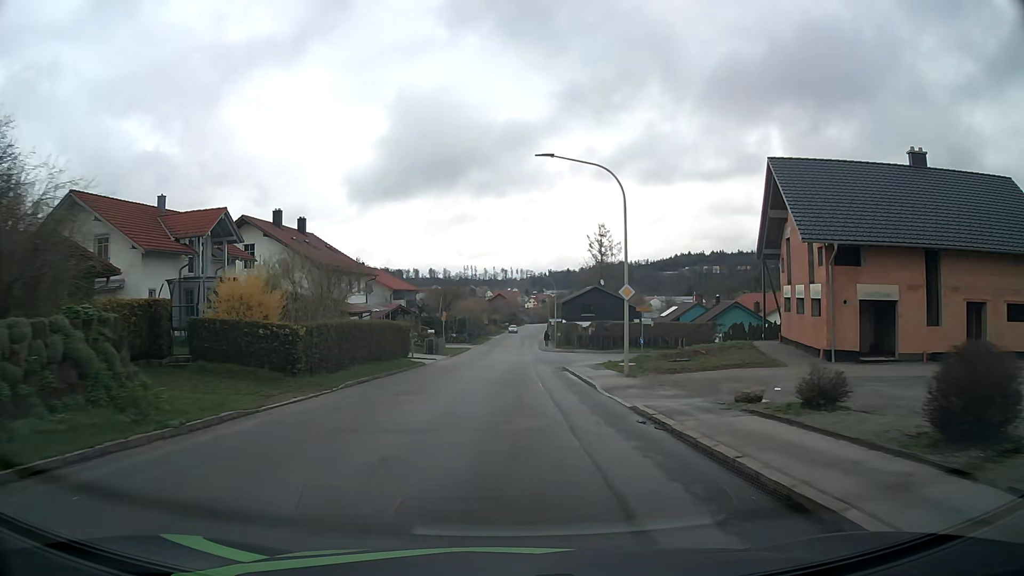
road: tertiary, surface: asphalt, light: Day
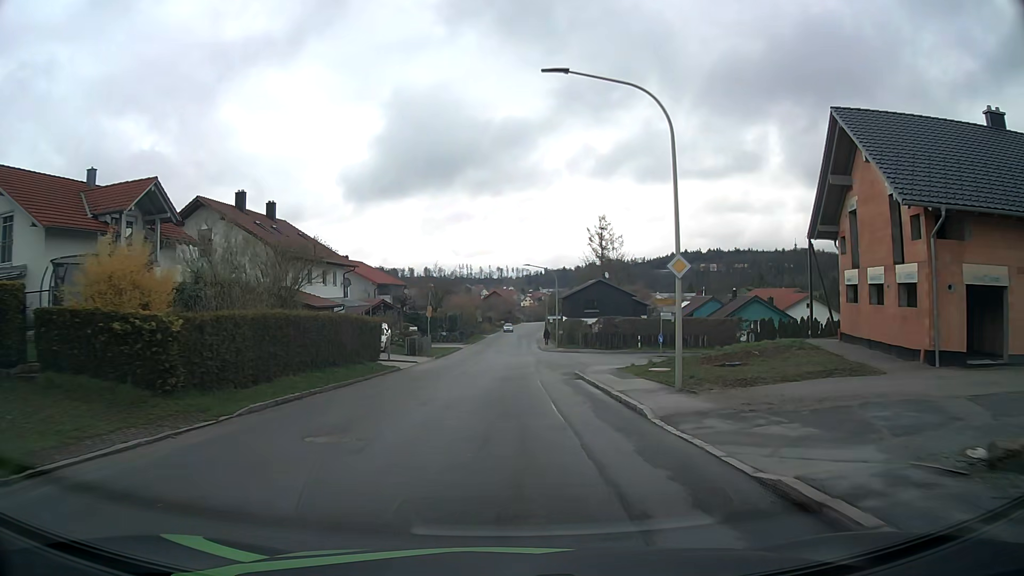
(0.0, +7.3) m; +1°
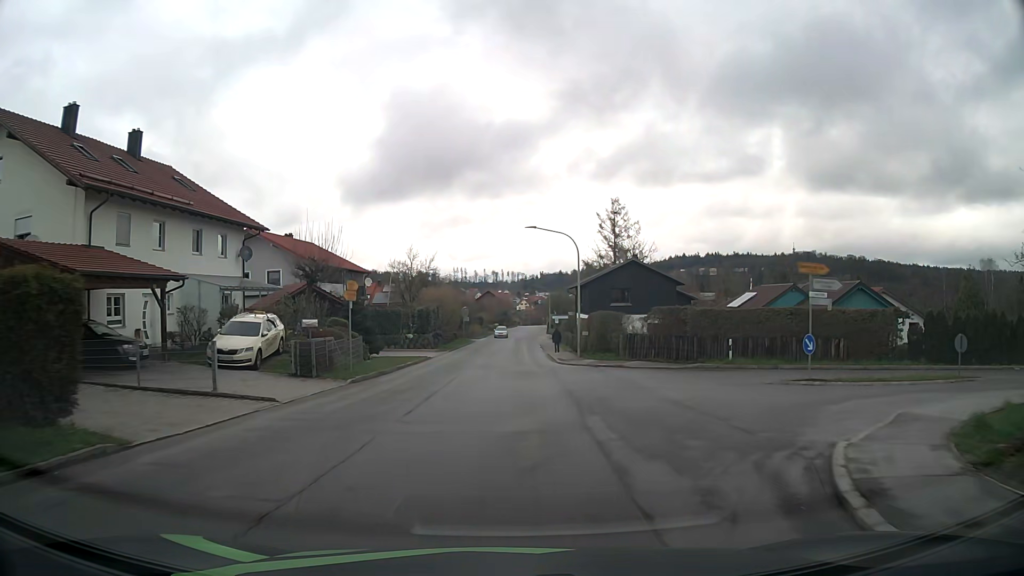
(+0.1, +21.6) m; 0°
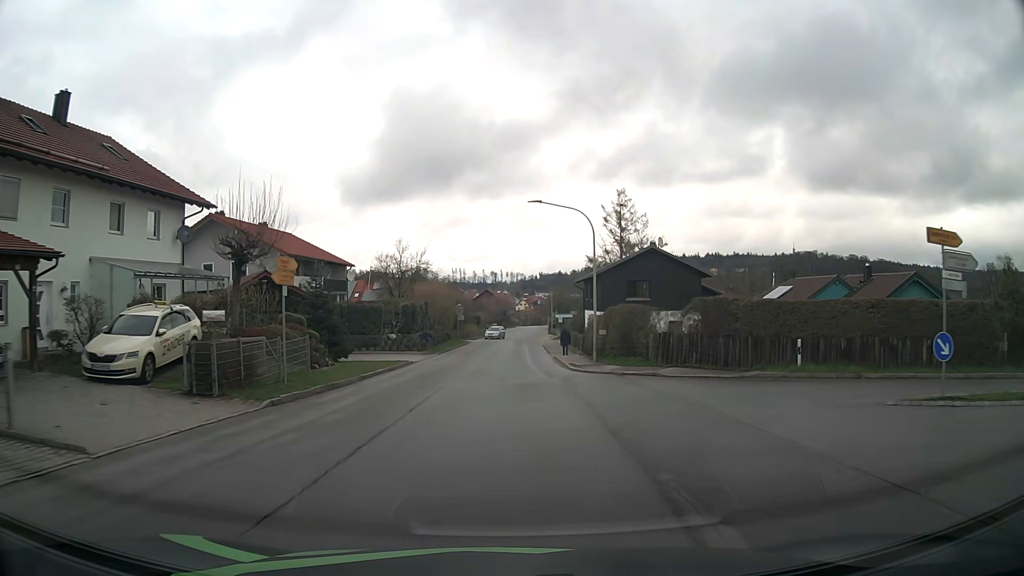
(0.0, +7.2) m; 0°
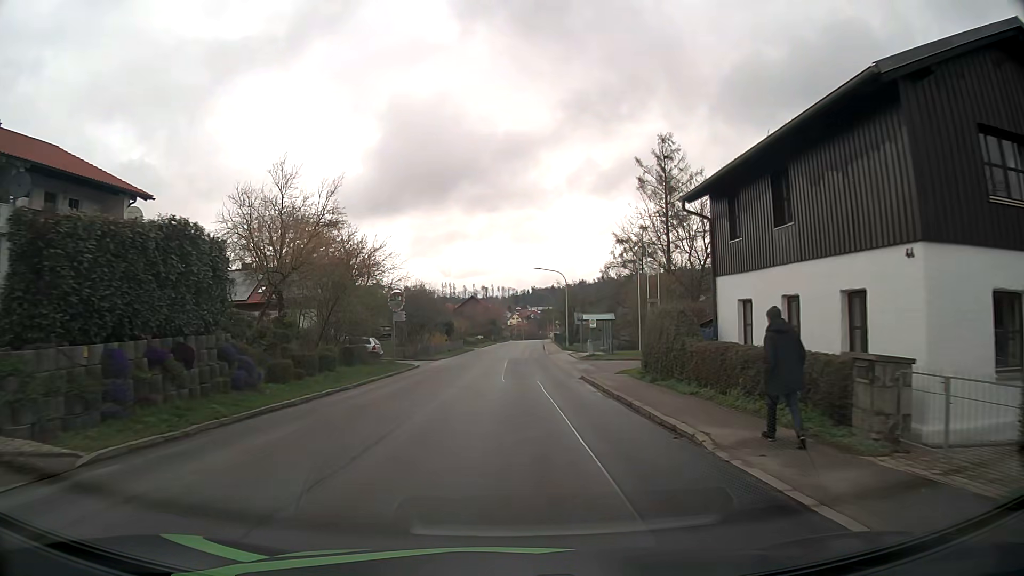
(+0.3, +35.9) m; +1°
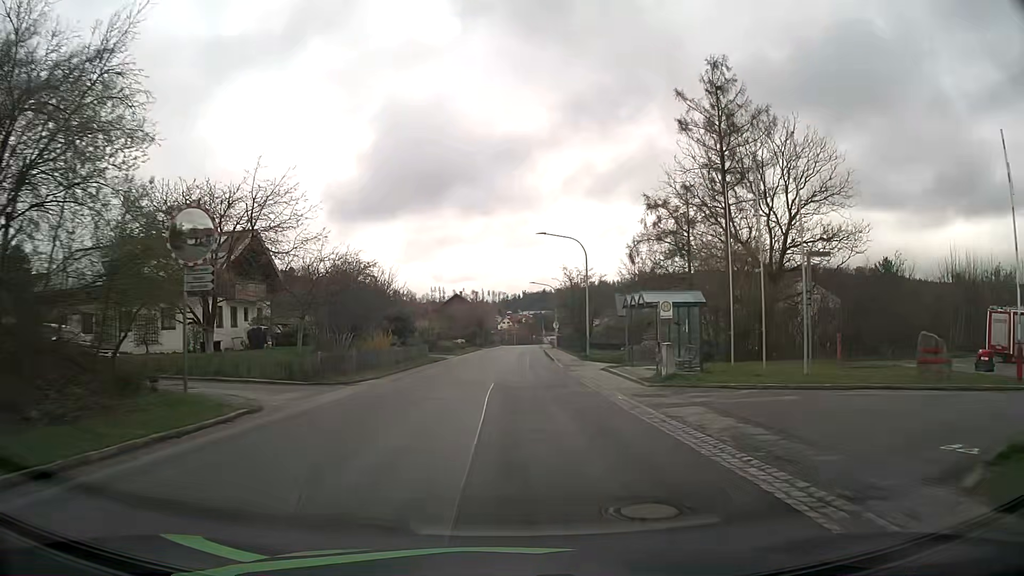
(+0.2, +22.0) m; +1°
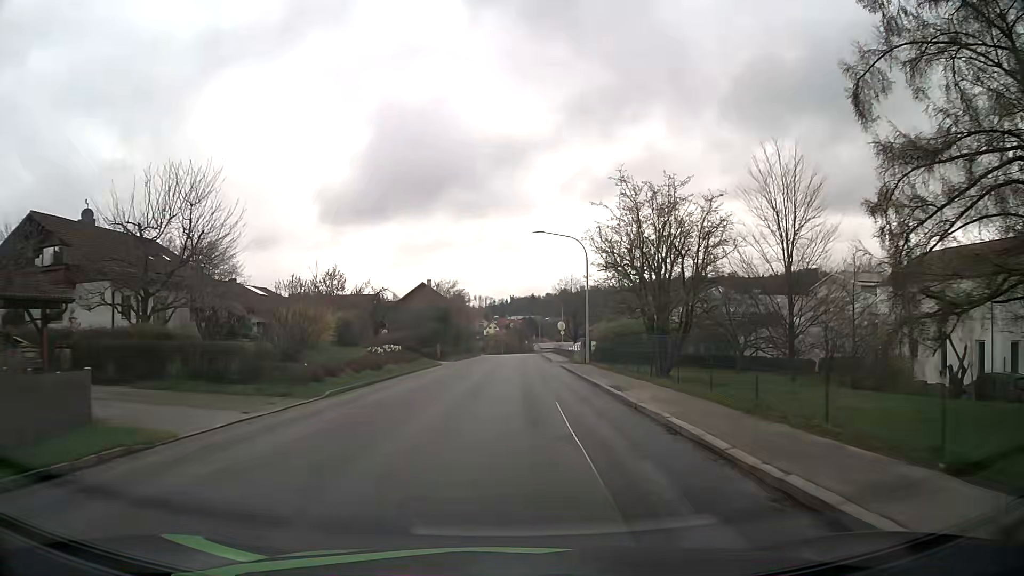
(+0.5, +37.7) m; +1°
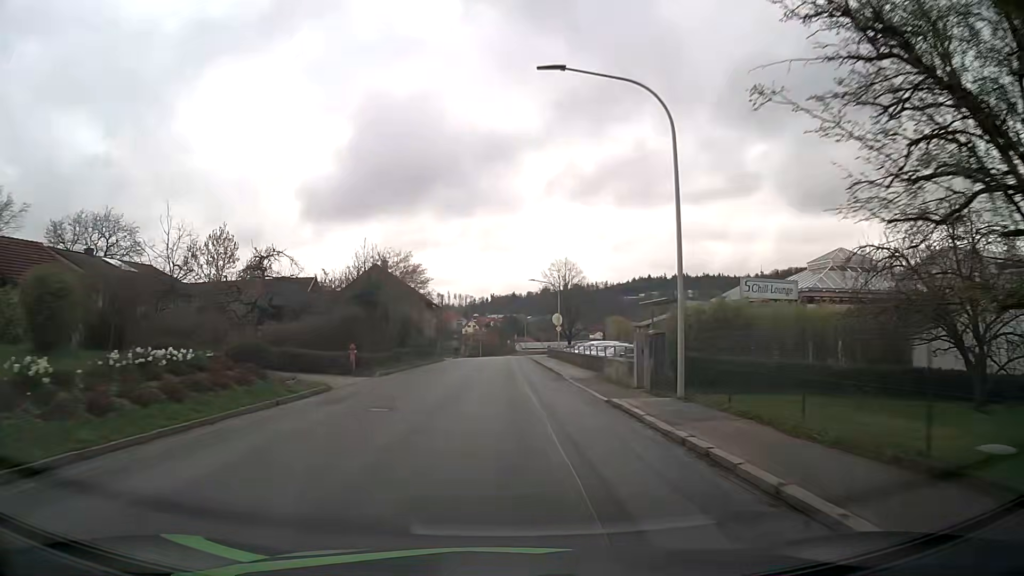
(+0.3, +22.7) m; +2°
